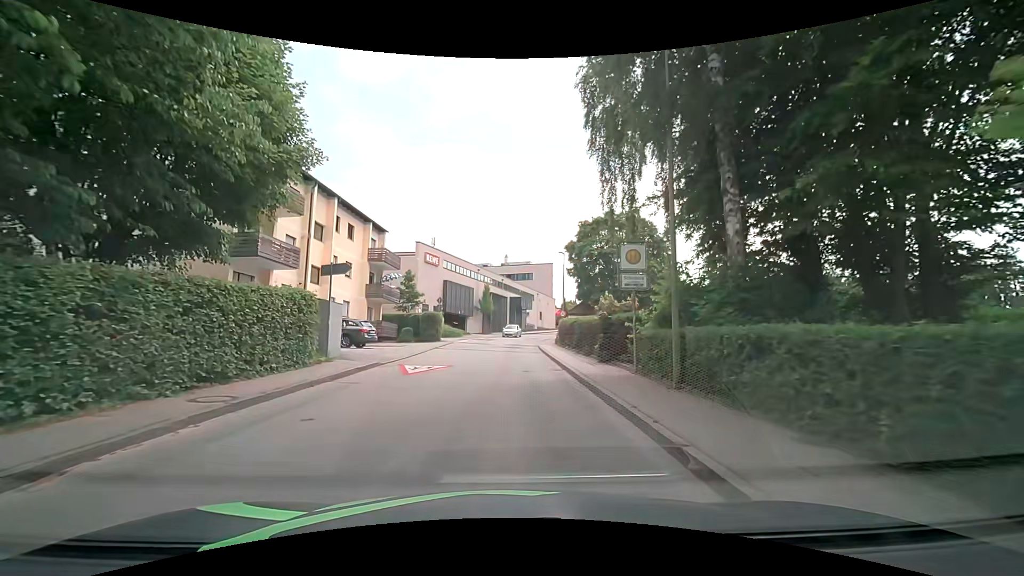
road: unclassified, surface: asphalt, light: Day
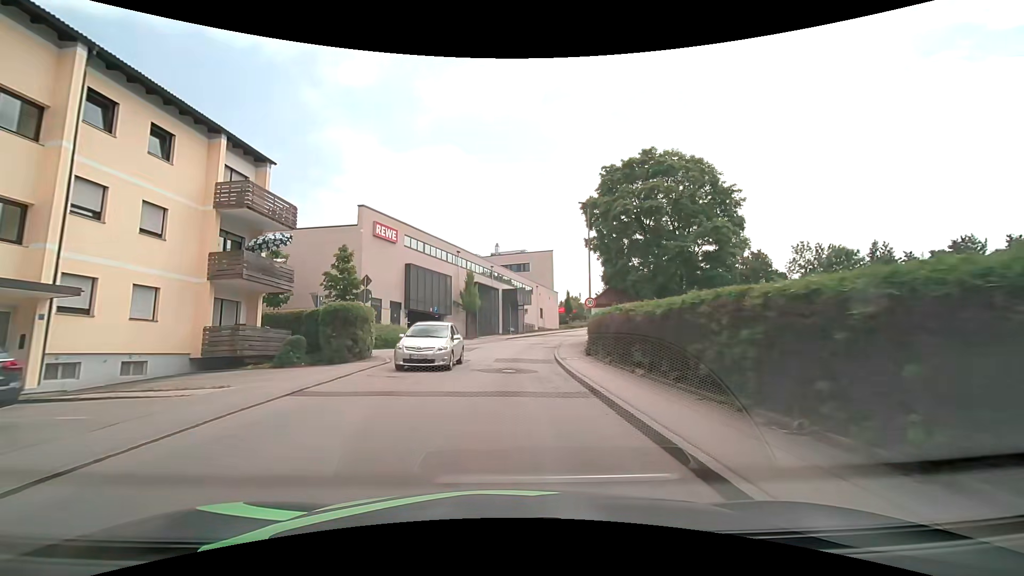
(+0.4, +18.4) m; +2°
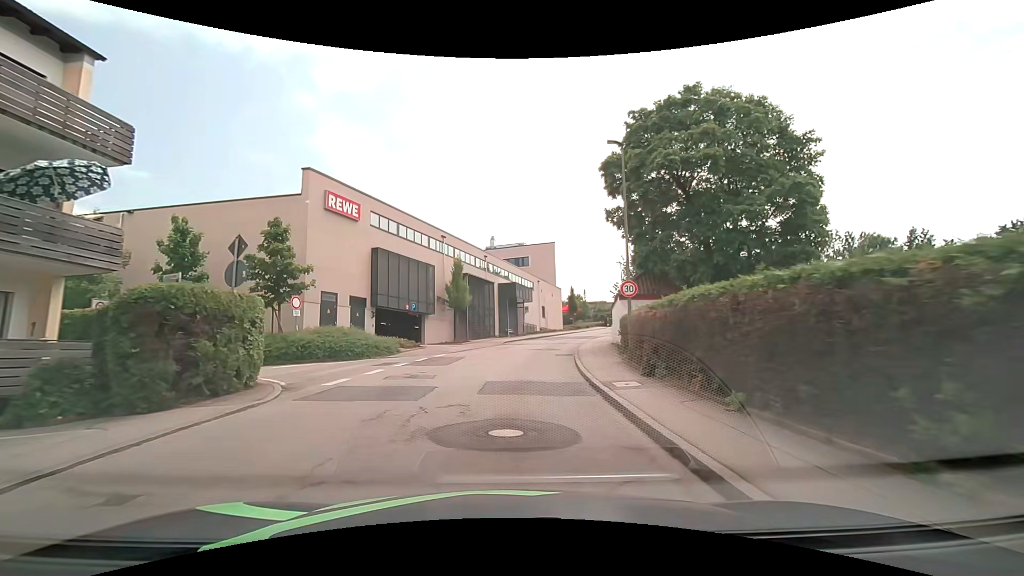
(0.0, +9.4) m; 0°
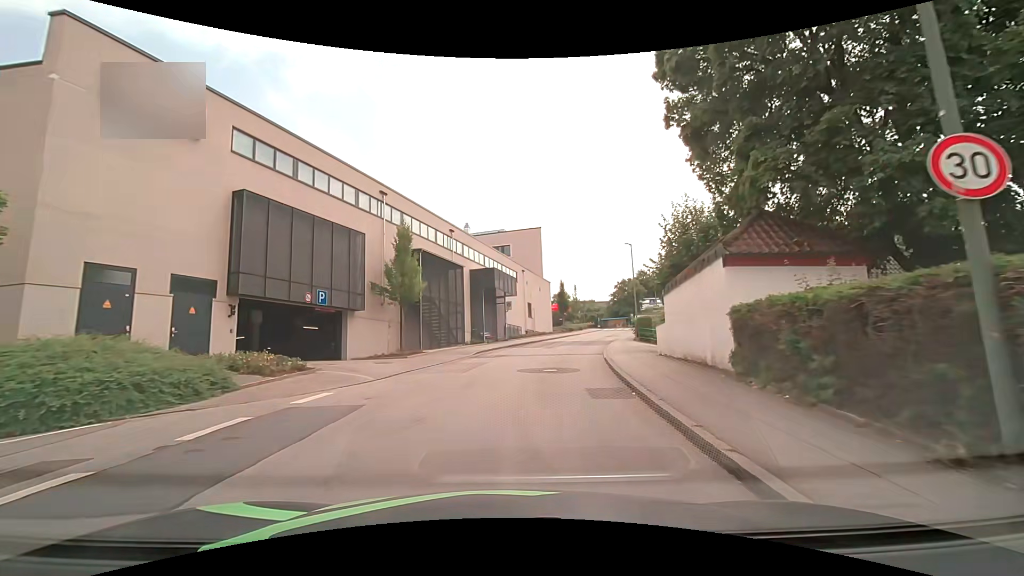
(+0.2, +14.1) m; +2°
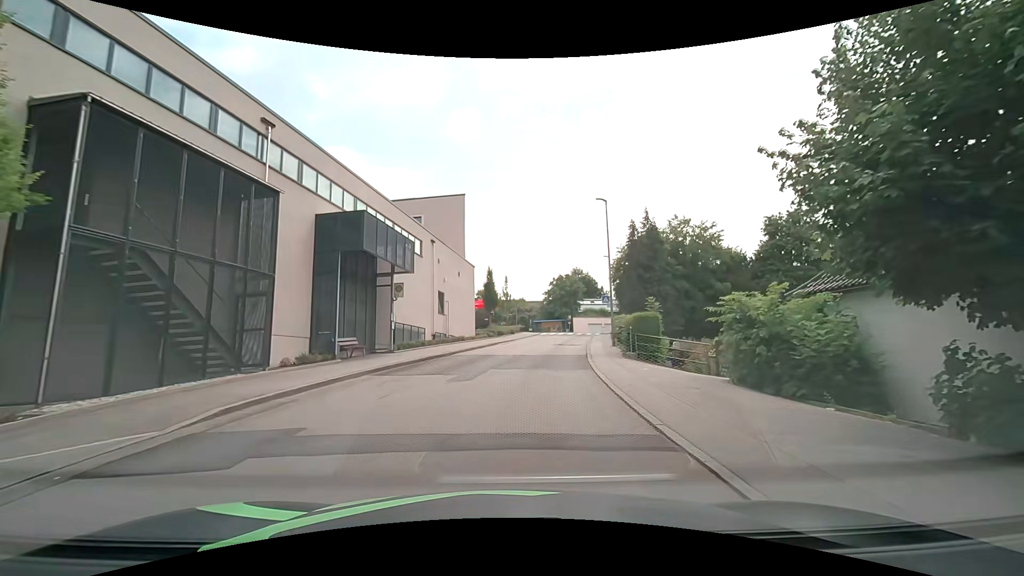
(+1.5, +17.8) m; +9°
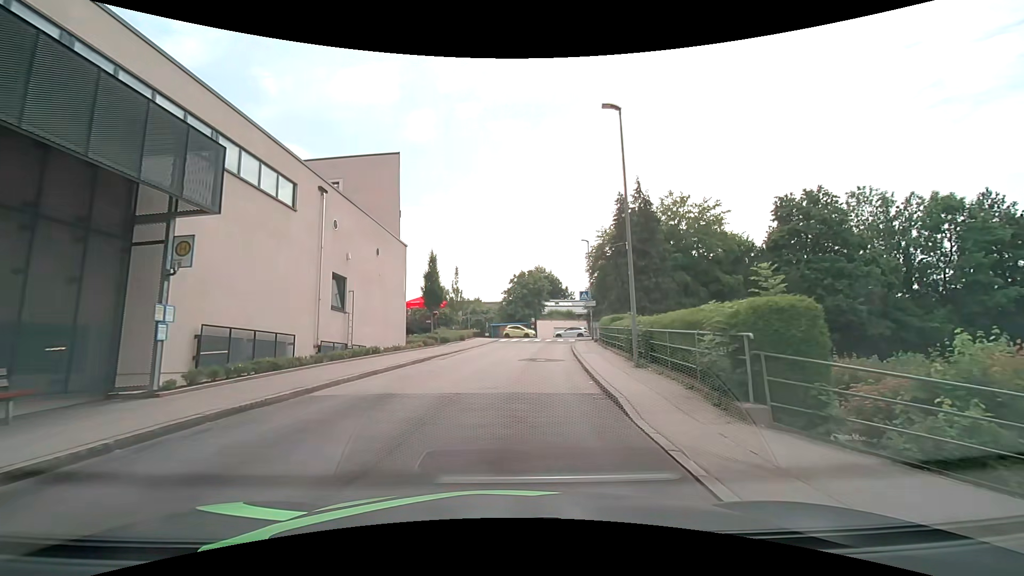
(+0.8, +12.6) m; +5°
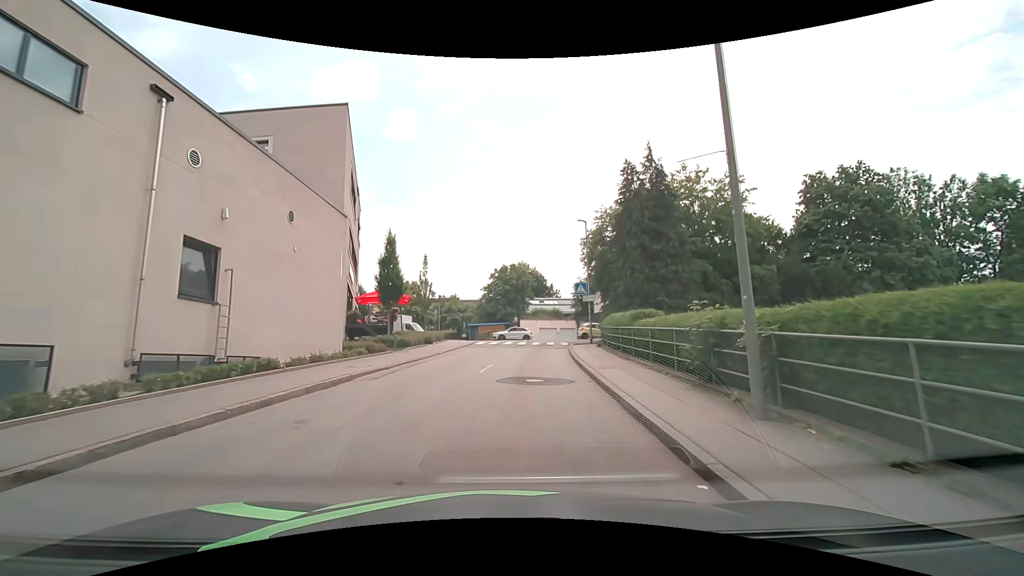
(+0.2, +8.0) m; +2°
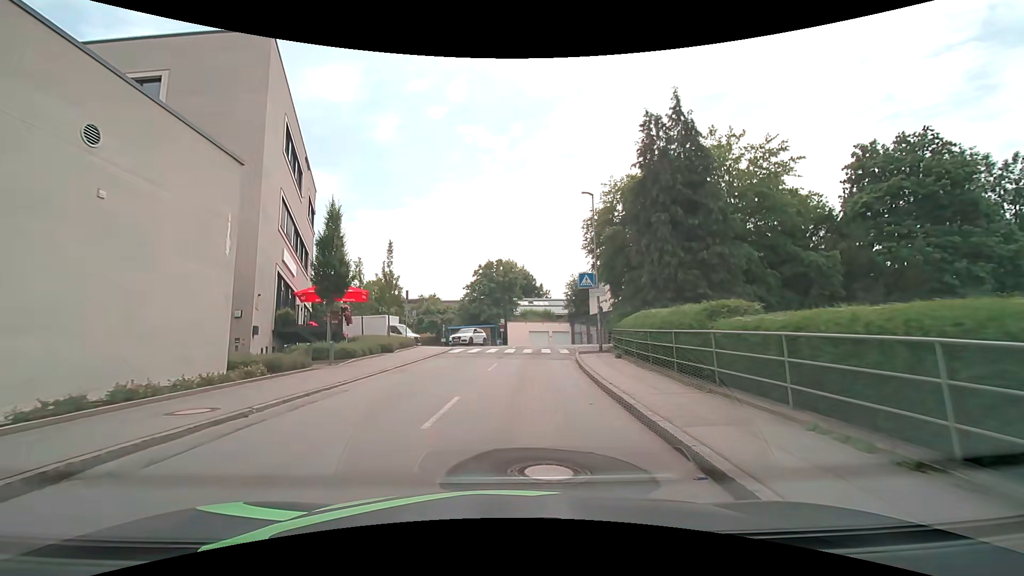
(+0.1, +7.7) m; +2°
